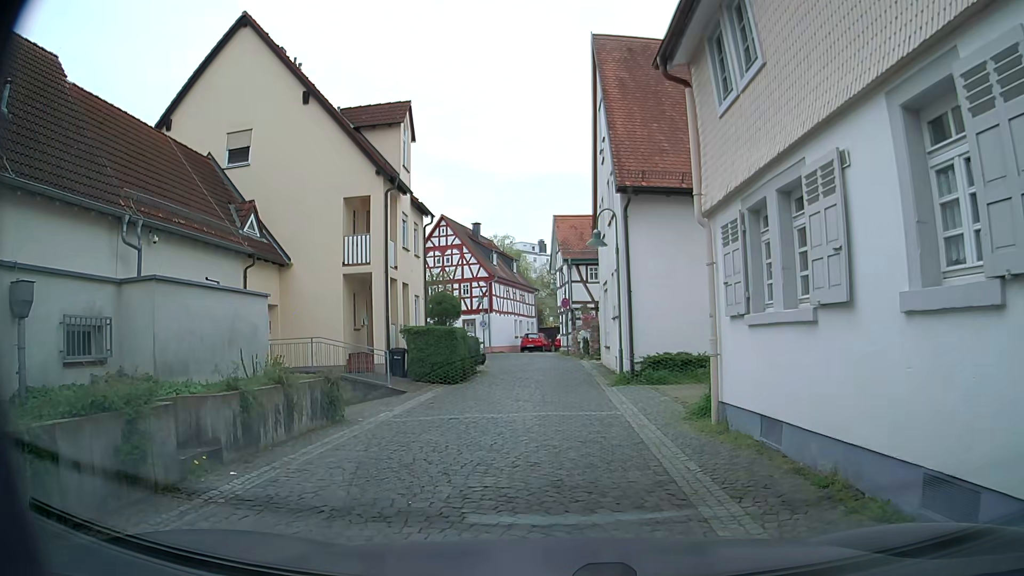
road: residential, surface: sett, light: Day
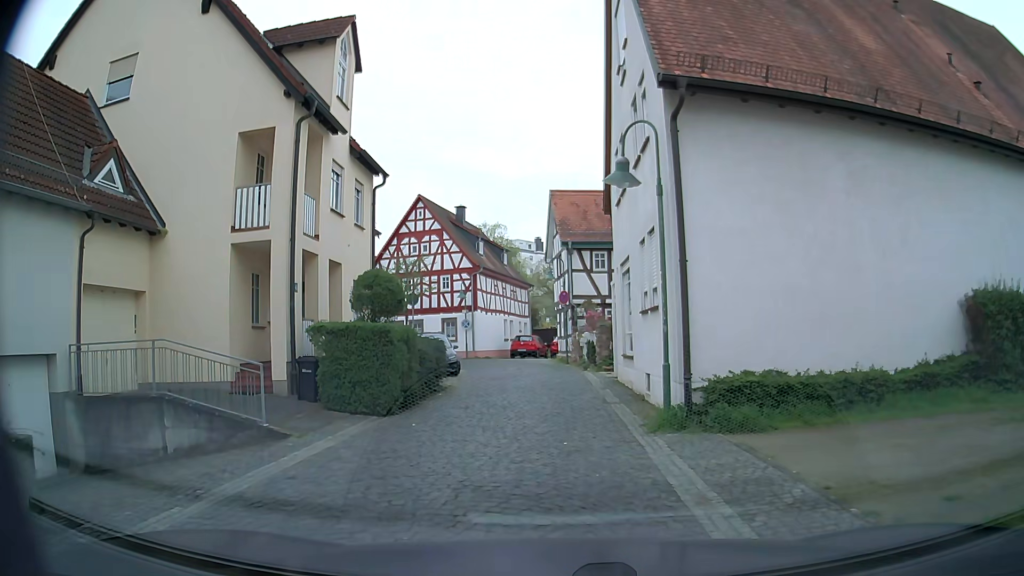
(0.0, +7.9) m; +2°
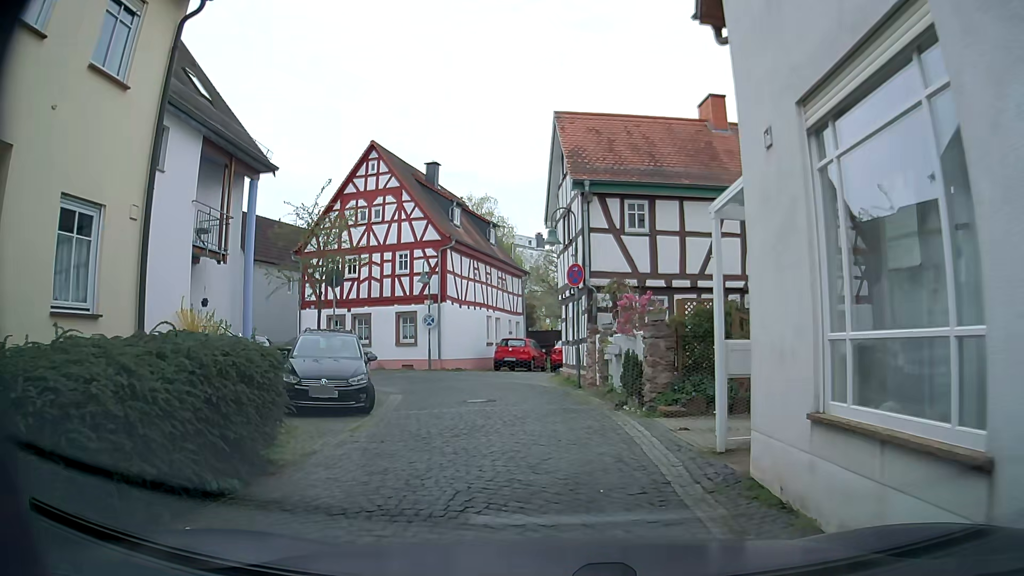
(-0.2, +12.3) m; 0°
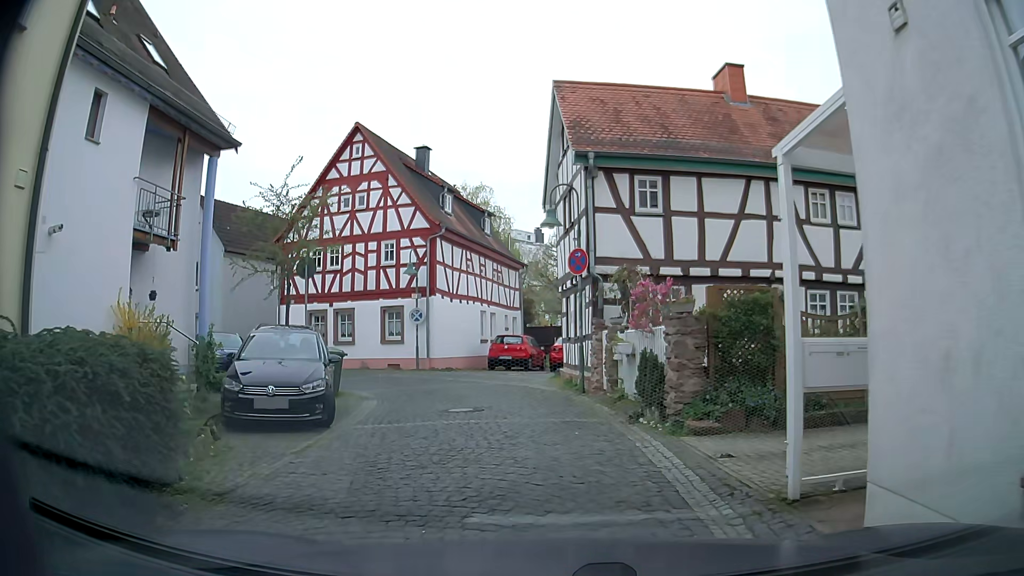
(0.0, +2.4) m; 0°
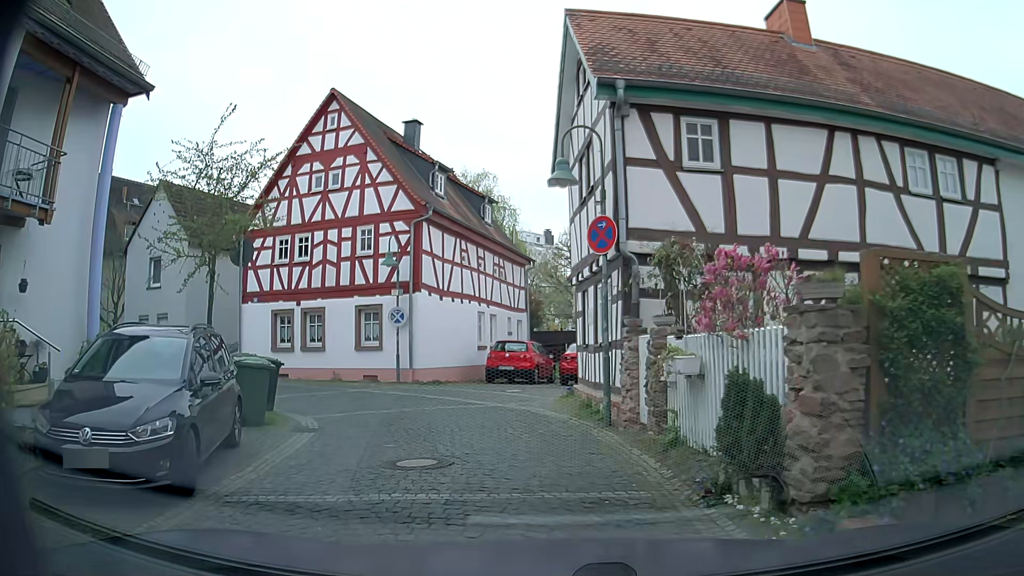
(0.0, +4.7) m; 0°
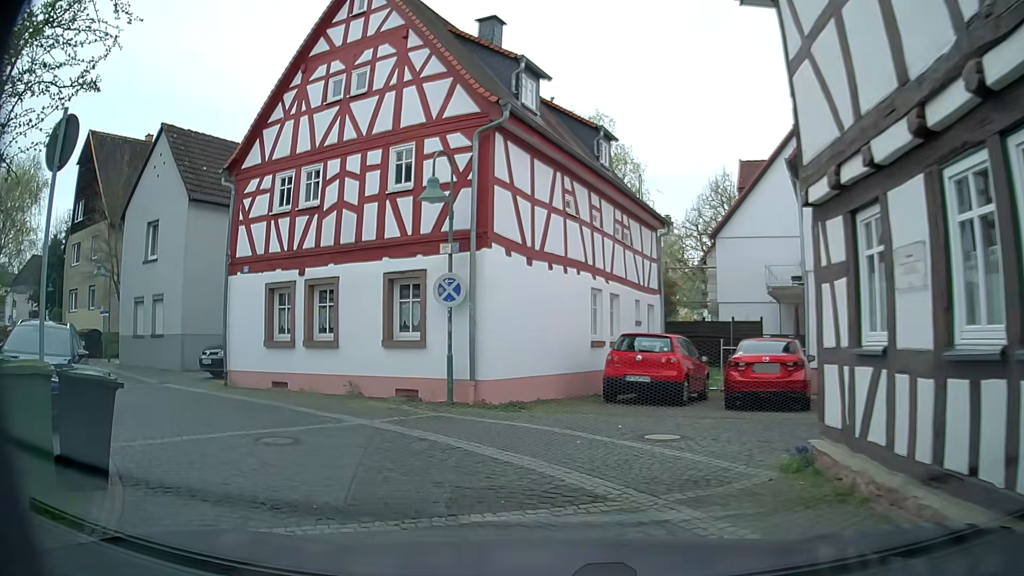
(-0.8, +8.8) m; -9°
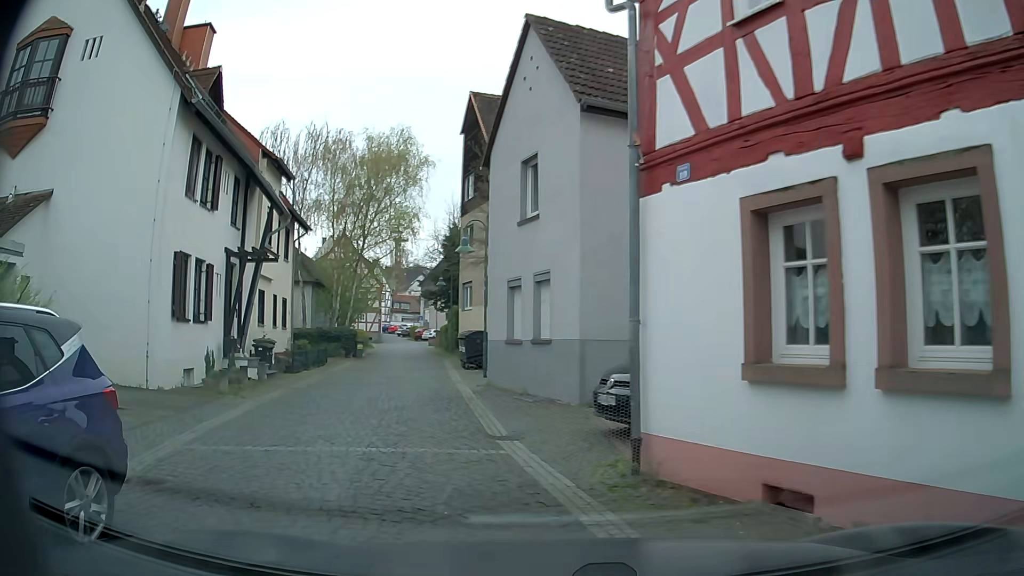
(-3.2, +9.6) m; -43°
